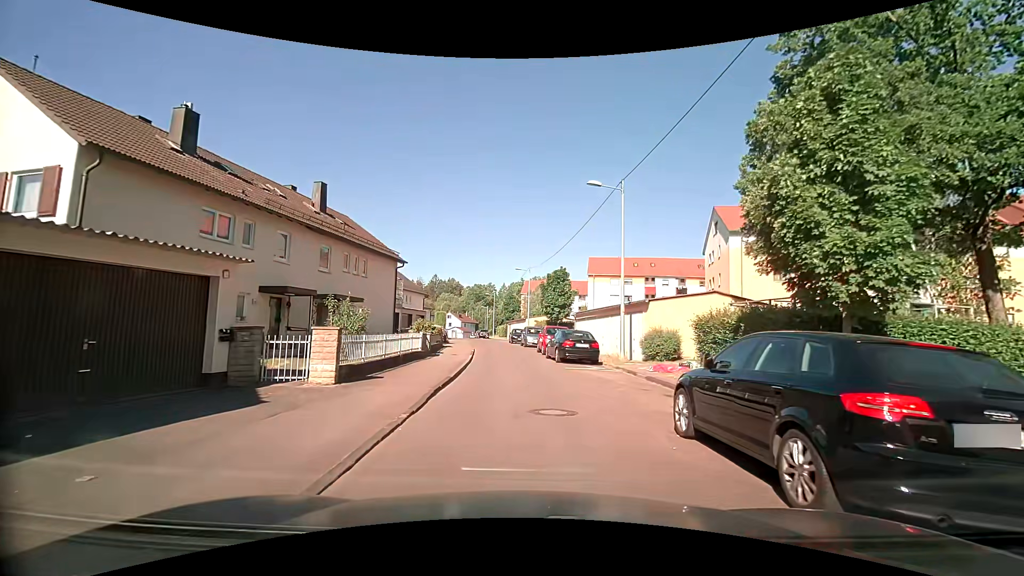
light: Day
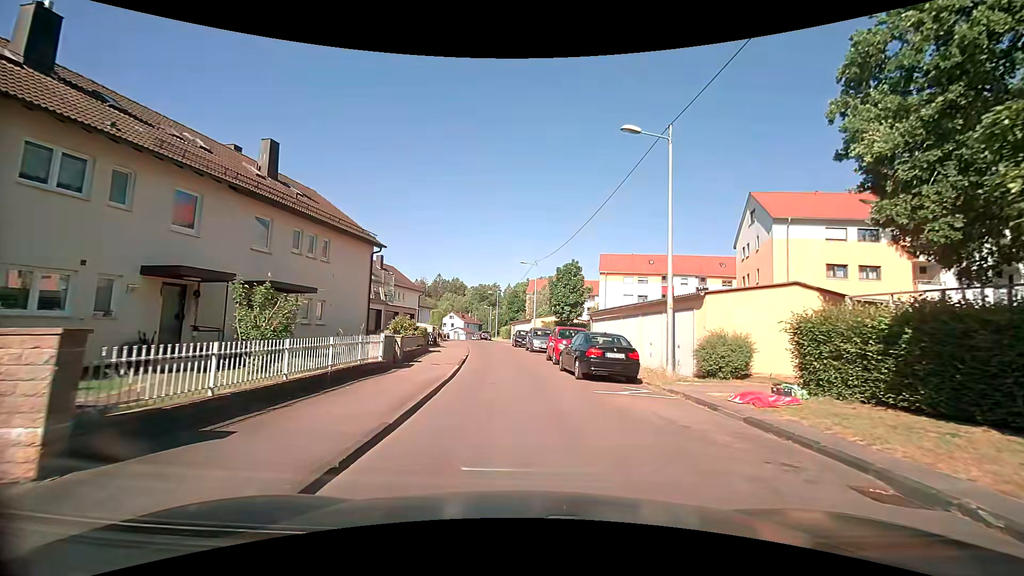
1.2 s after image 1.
(-0.1, +6.3) m; -1°
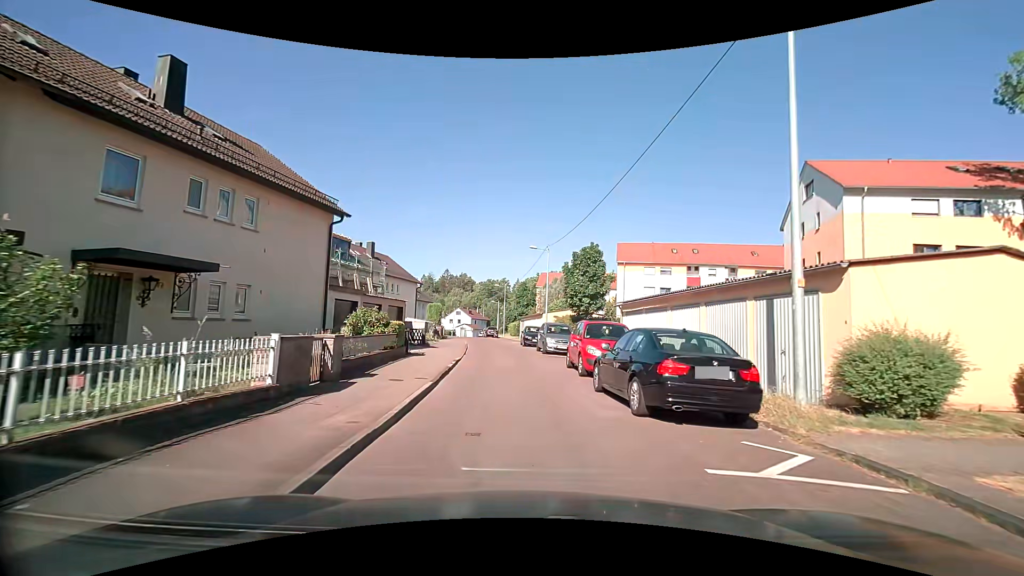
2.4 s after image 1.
(0.0, +6.7) m; -2°
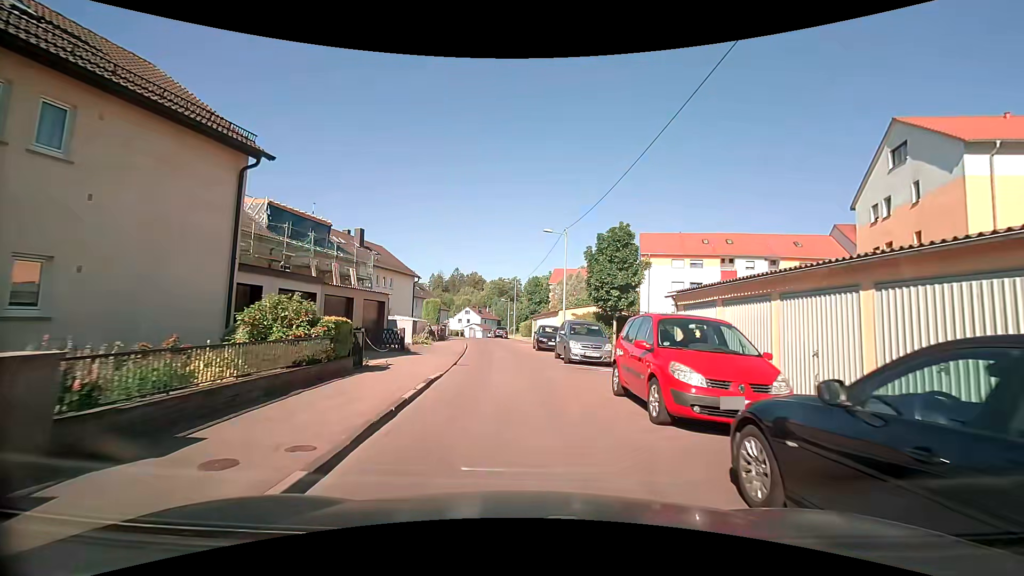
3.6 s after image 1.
(+0.1, +6.9) m; -1°
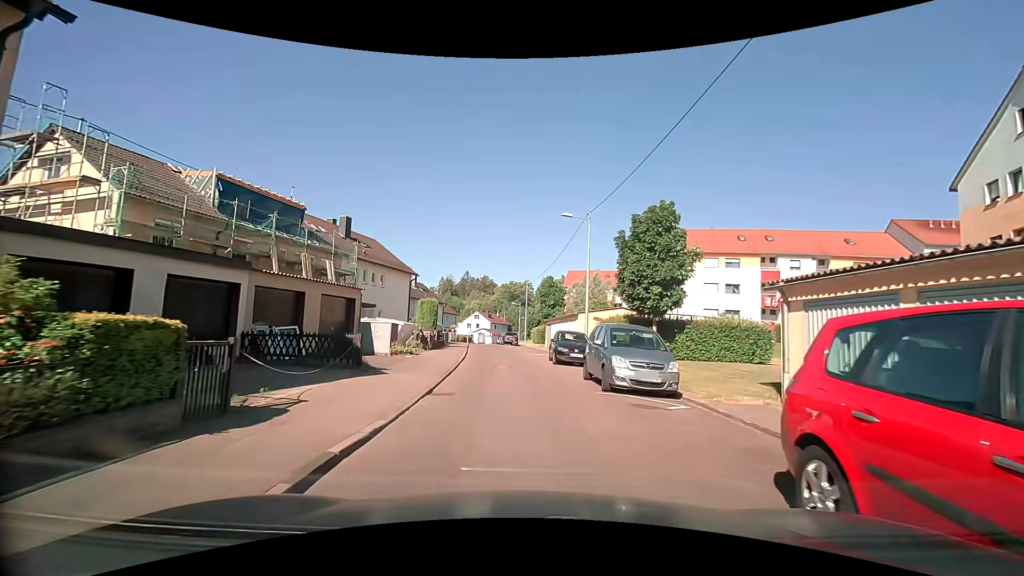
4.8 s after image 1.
(0.0, +6.4) m; 0°
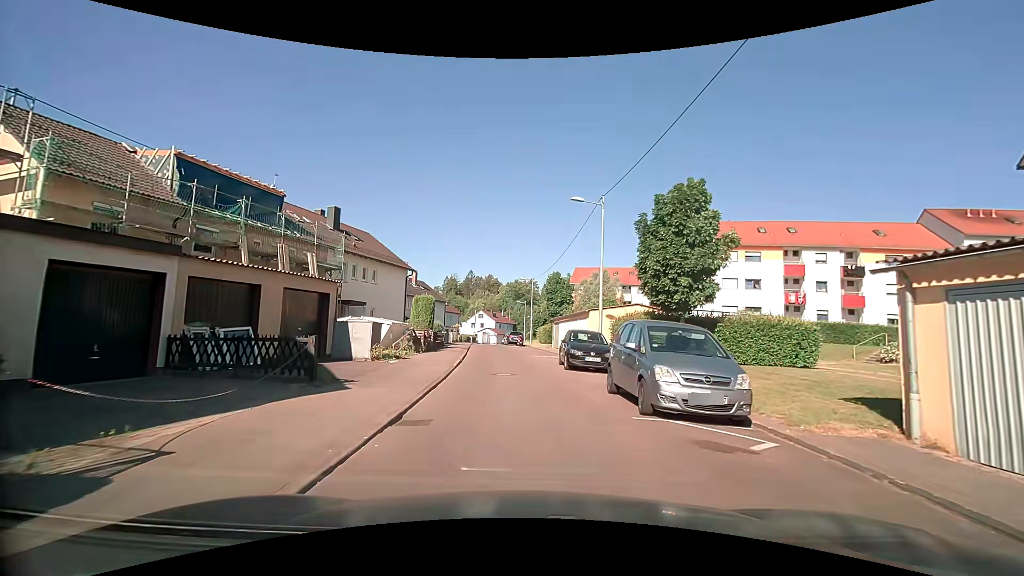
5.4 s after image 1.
(0.0, +3.2) m; 0°
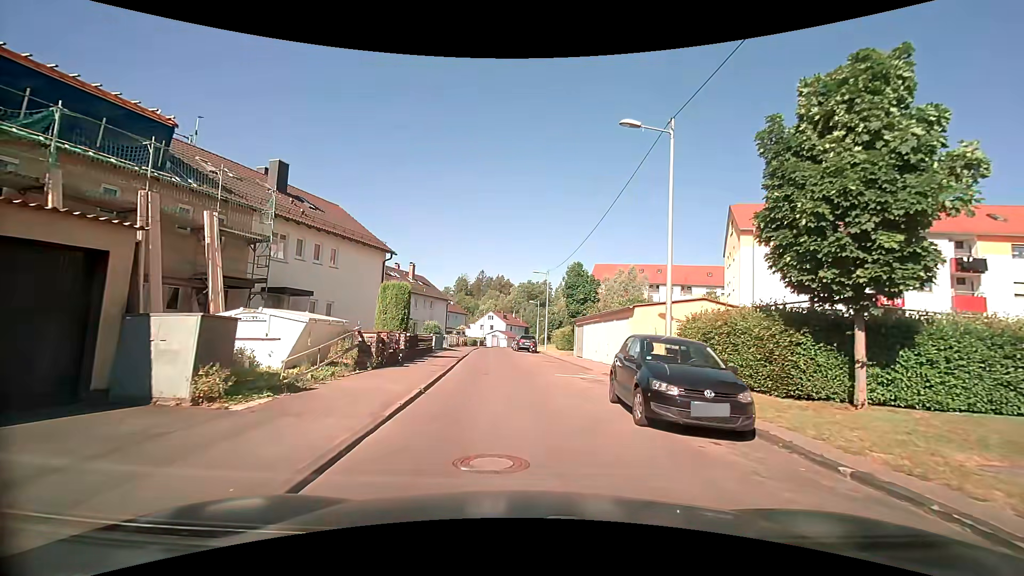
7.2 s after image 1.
(-0.2, +9.6) m; -2°
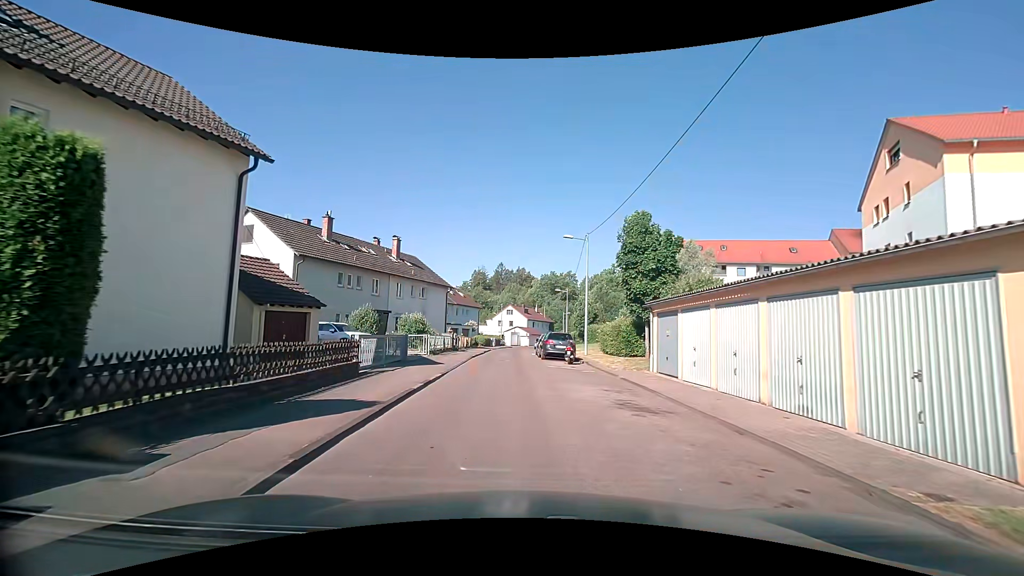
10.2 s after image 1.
(-0.3, +16.7) m; -4°
